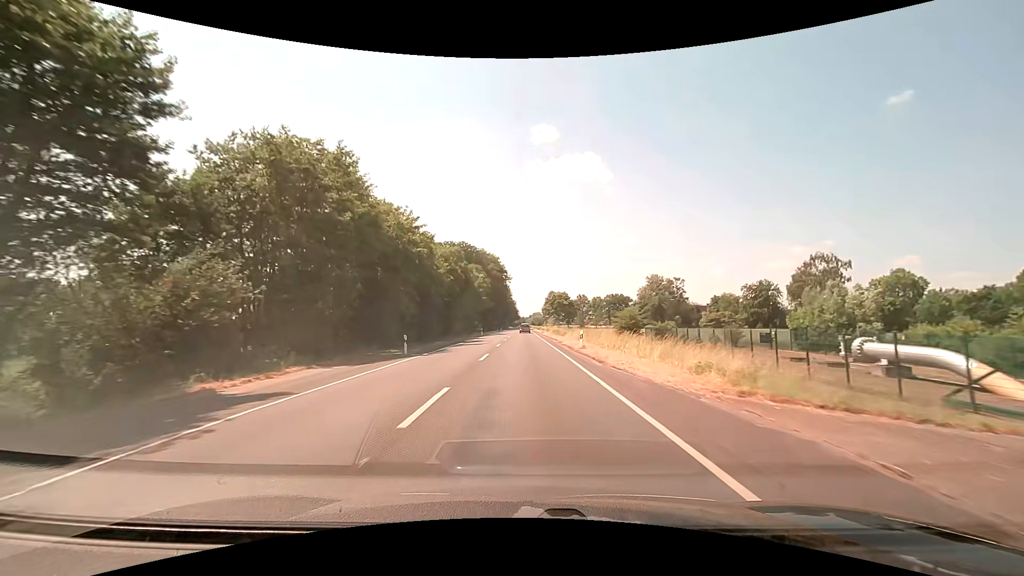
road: secondary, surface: asphalt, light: Day
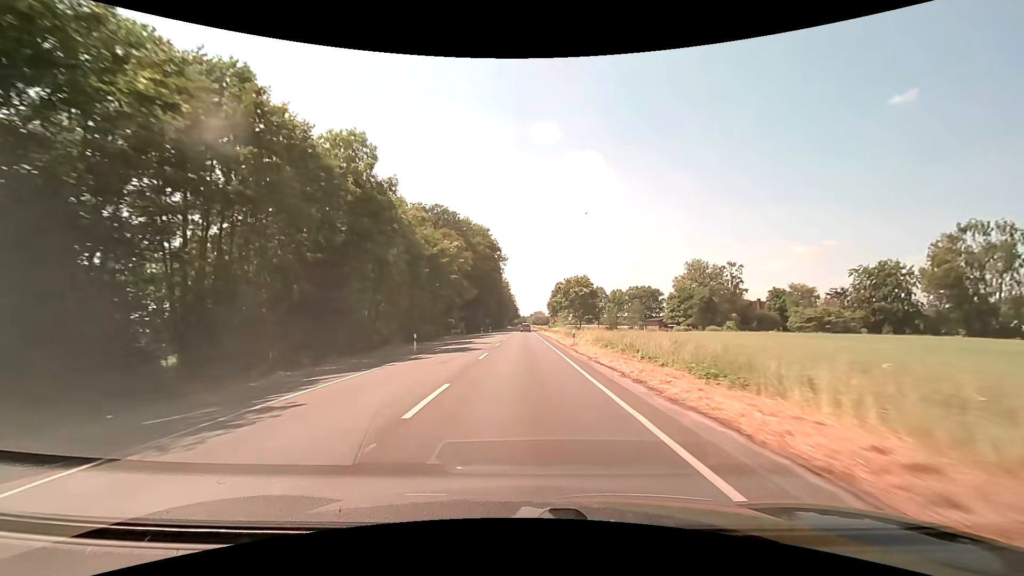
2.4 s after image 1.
(0.0, +47.5) m; 0°
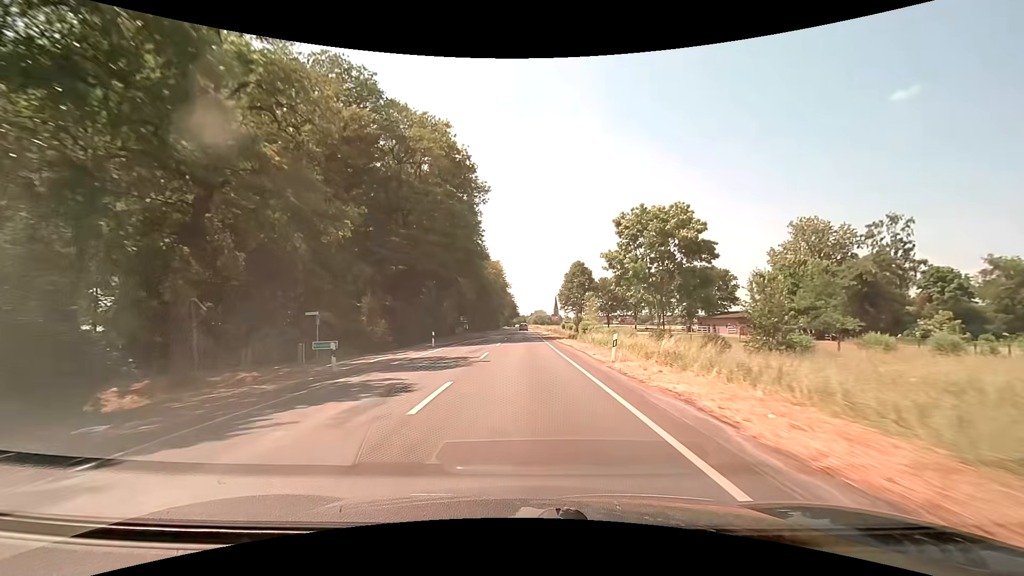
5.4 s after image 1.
(-0.1, +60.0) m; 0°
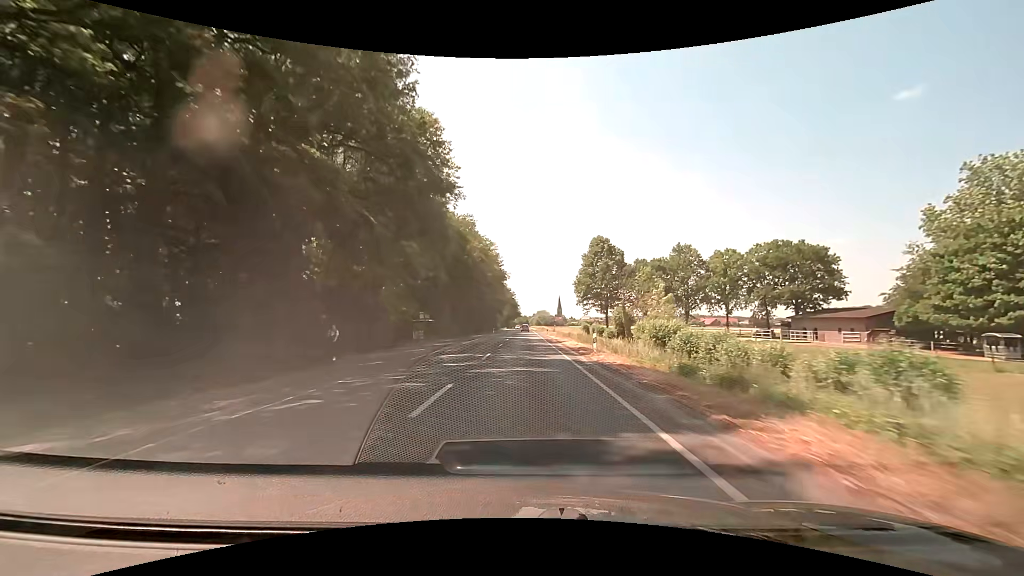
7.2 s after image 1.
(-0.1, +36.3) m; -1°
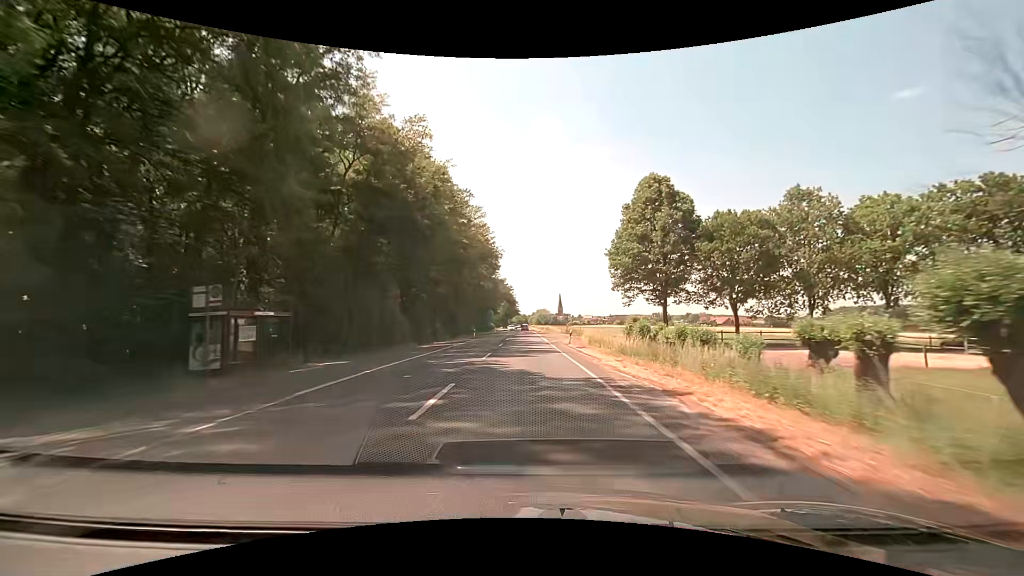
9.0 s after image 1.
(+0.2, +36.5) m; +1°
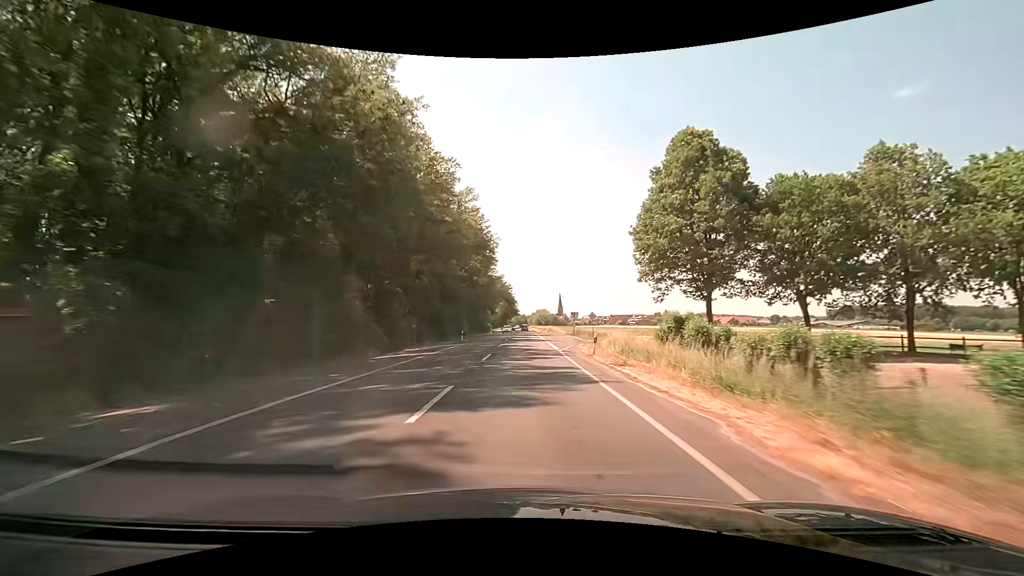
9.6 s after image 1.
(-0.1, +12.2) m; -1°
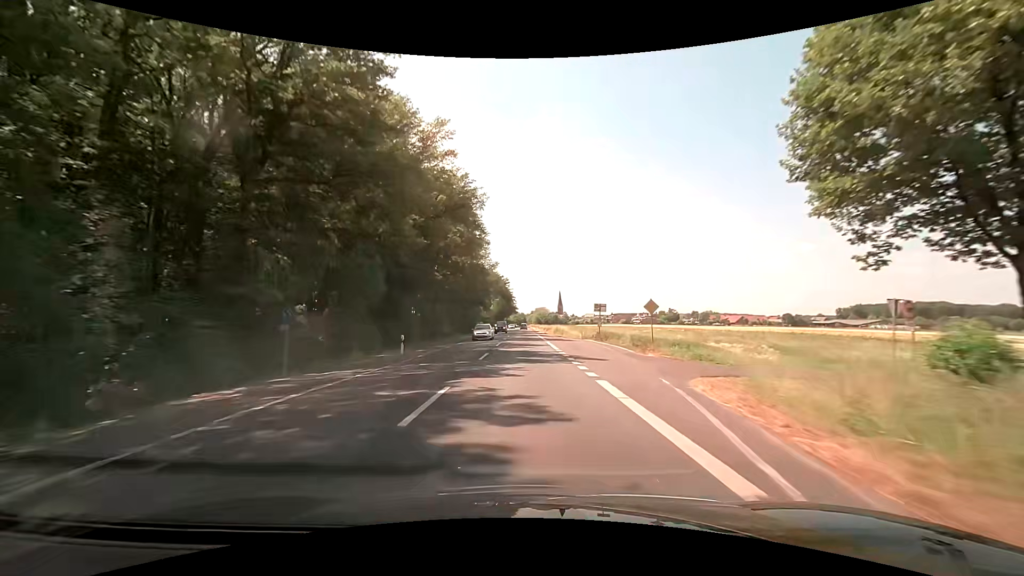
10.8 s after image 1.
(+0.1, +24.3) m; 0°
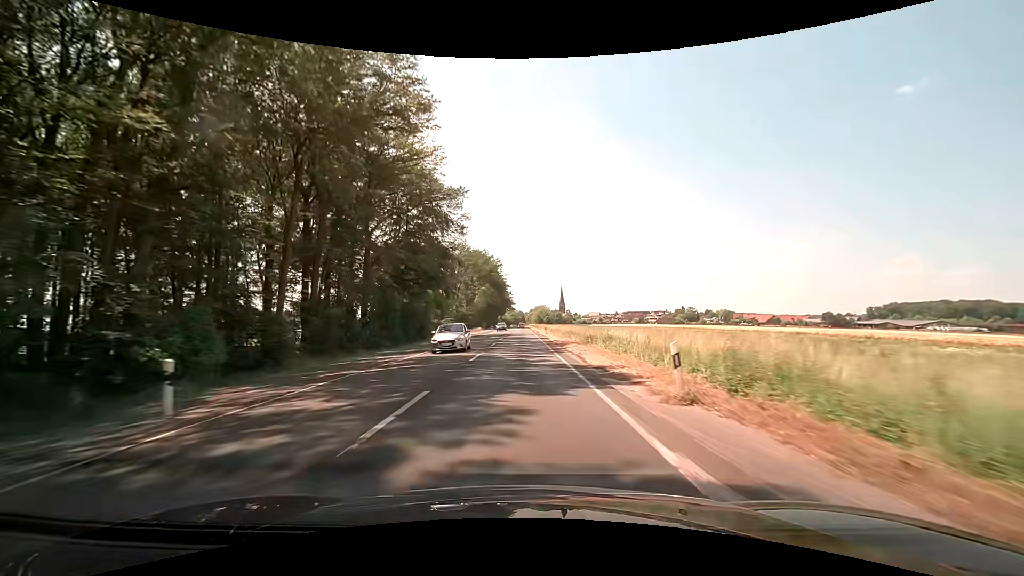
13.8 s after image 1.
(+0.2, +61.0) m; 0°
(0, +10) (0, +20) (0, +30) (0, +40) (0, +50) (0, +60) (0, +70) (0, +80) (0, +90) (0, +100) m
